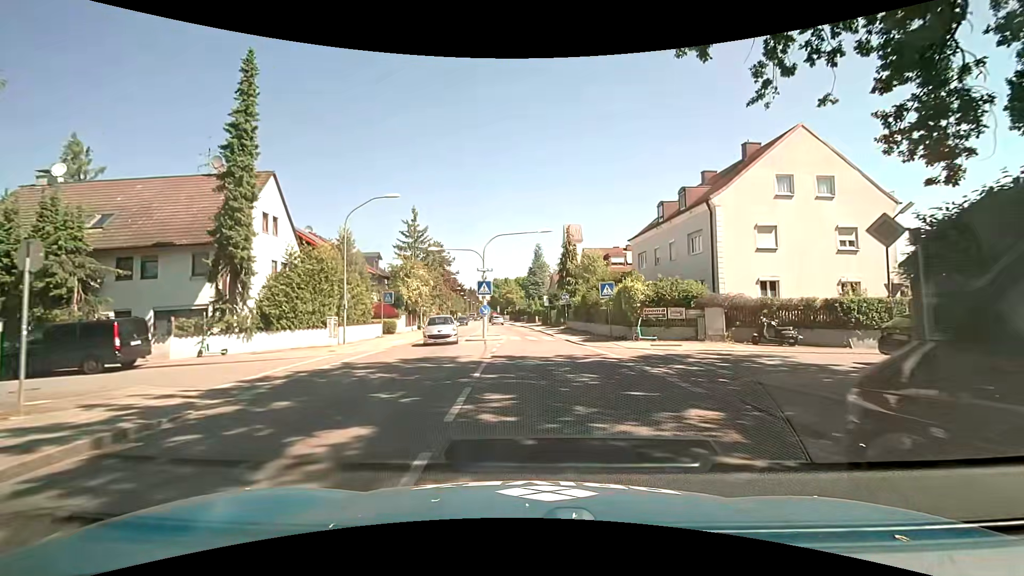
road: secondary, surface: asphalt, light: Day
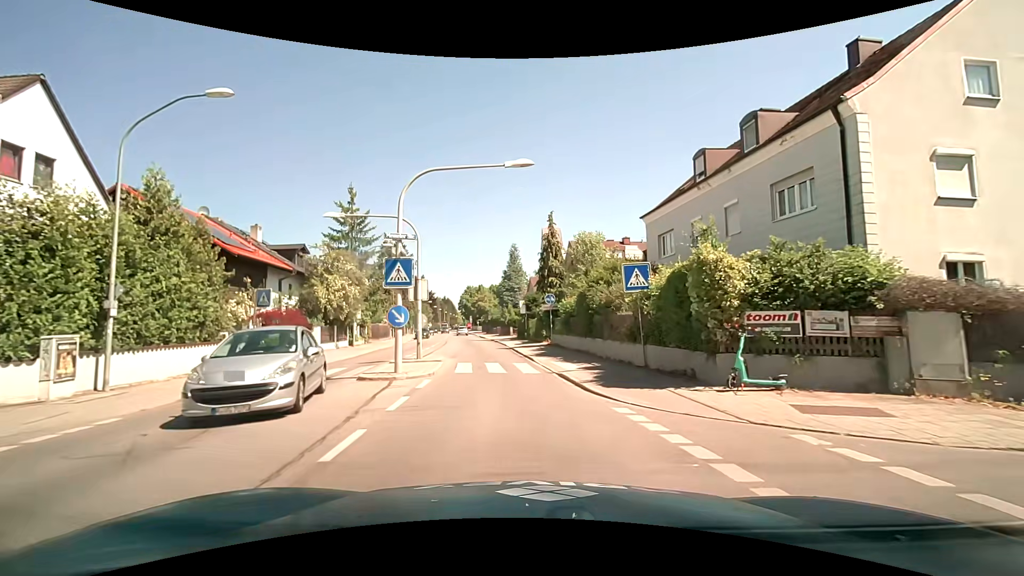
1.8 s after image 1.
(+0.7, +13.5) m; +4°
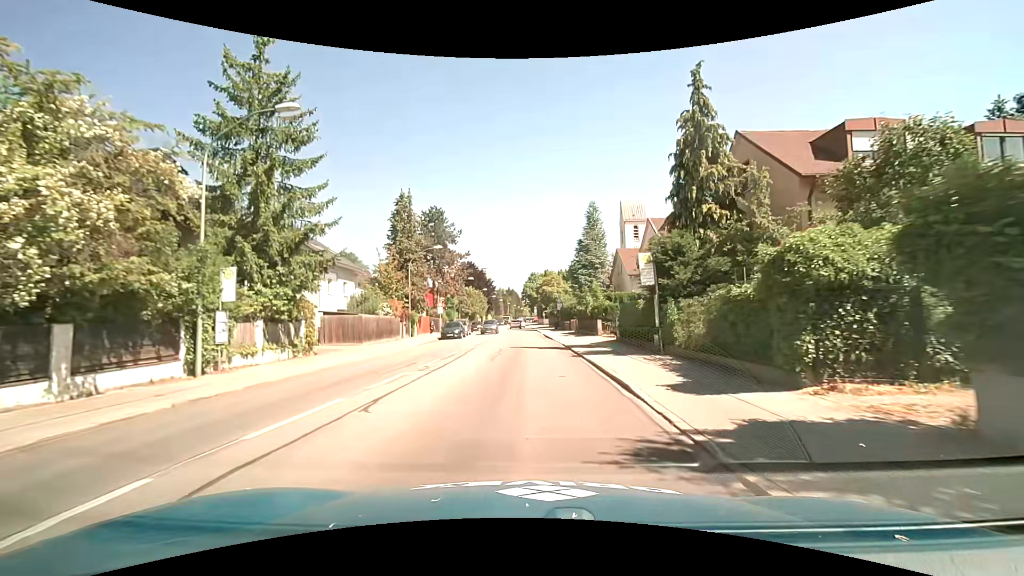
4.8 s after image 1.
(-2.0, +26.4) m; -8°
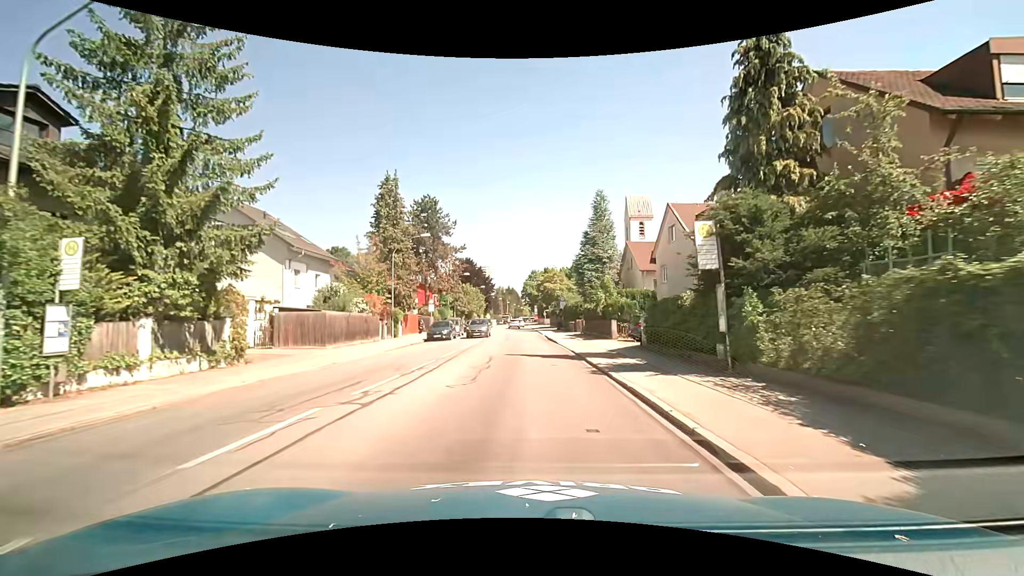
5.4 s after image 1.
(0.0, +5.7) m; 0°
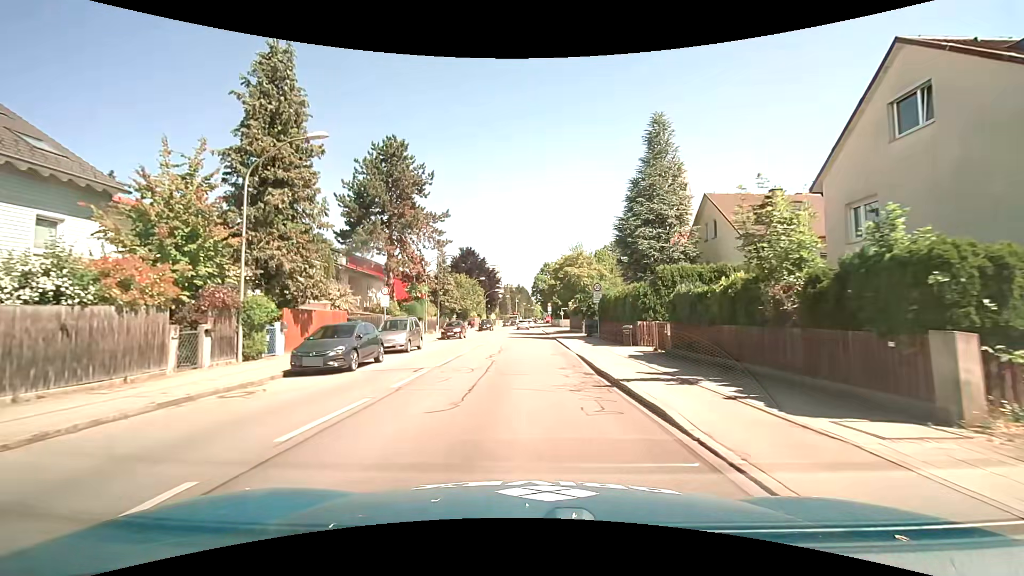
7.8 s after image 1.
(-0.1, +21.7) m; -2°
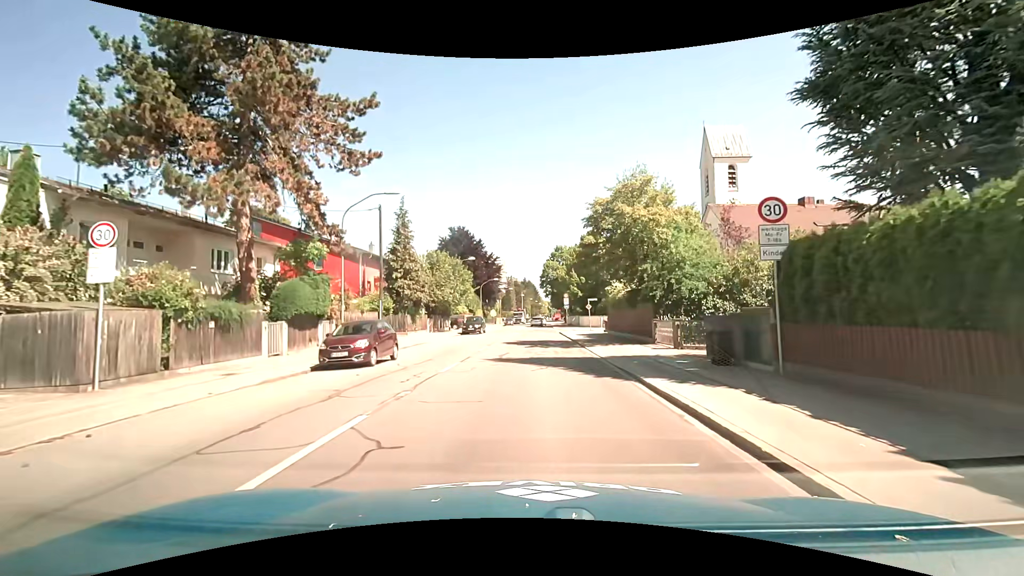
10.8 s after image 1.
(-0.1, +23.9) m; +1°
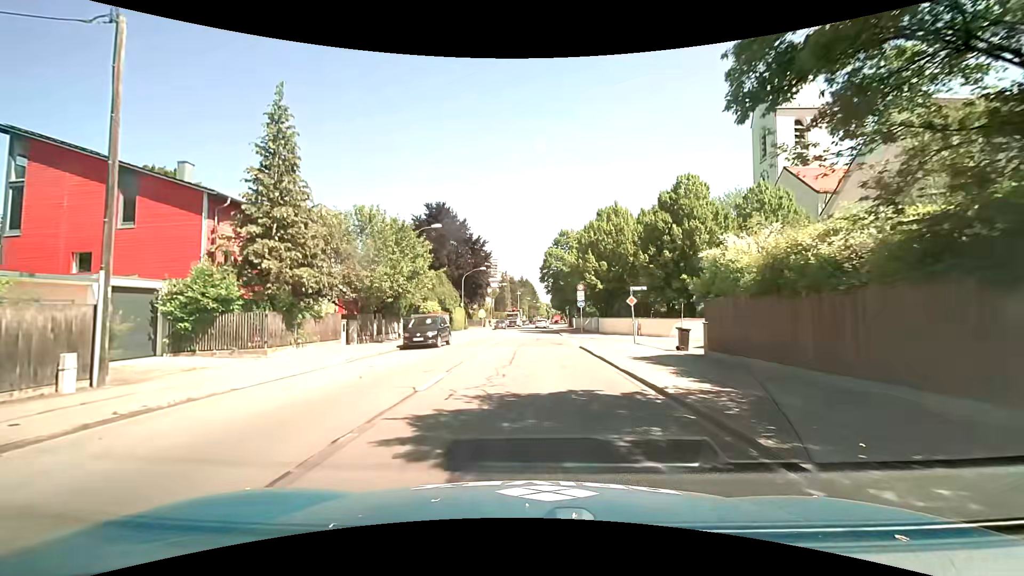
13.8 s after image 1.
(-0.4, +20.6) m; -2°
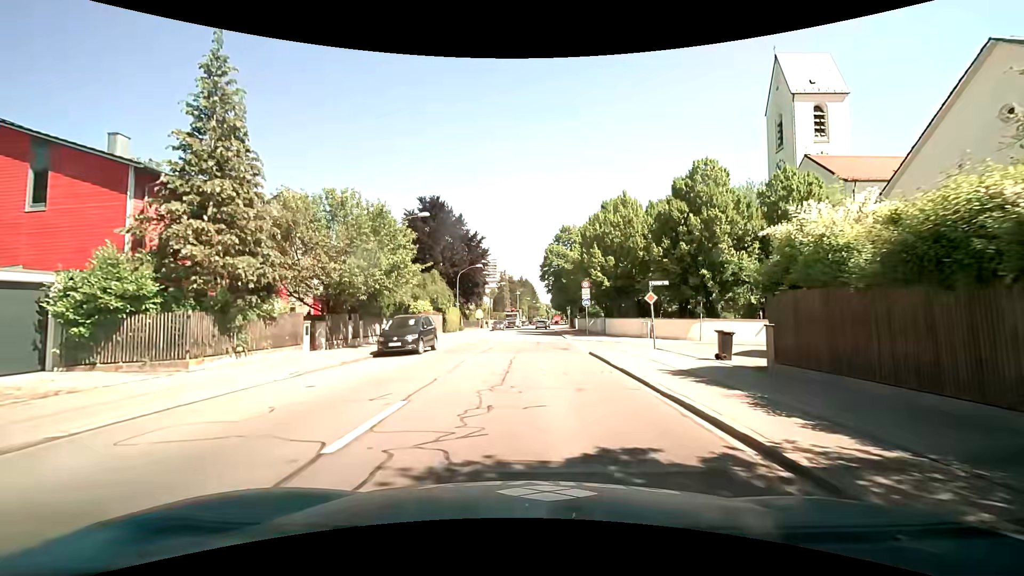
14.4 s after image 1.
(+0.1, +4.2) m; +1°
(0, +10) (0, +20) (0, +30) (0, +40) (+1, +50) (+1, +60) (+1, +70) (+2, +80) (+3, +90) (+3, +100) m
